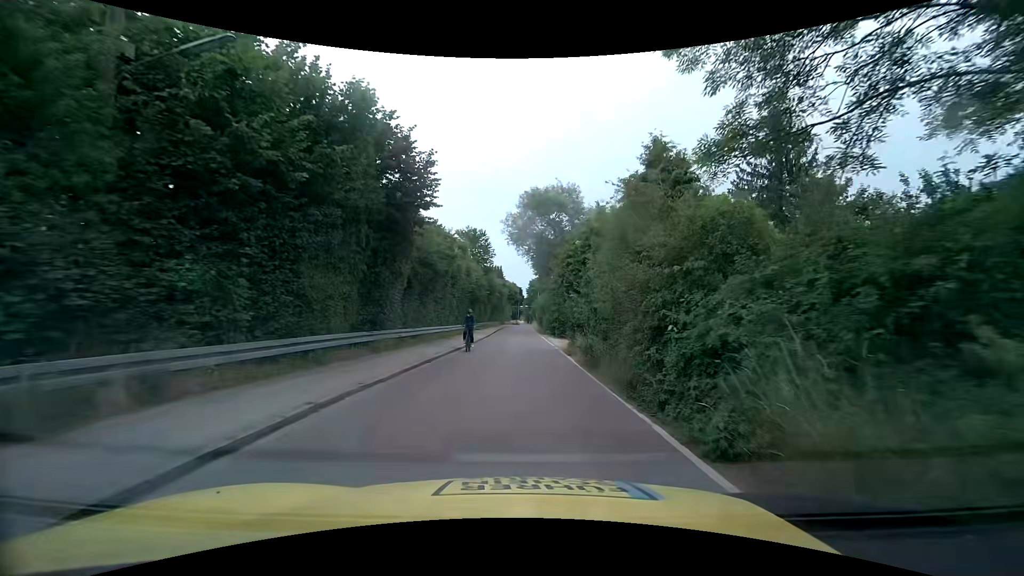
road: unclassified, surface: asphalt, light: Day
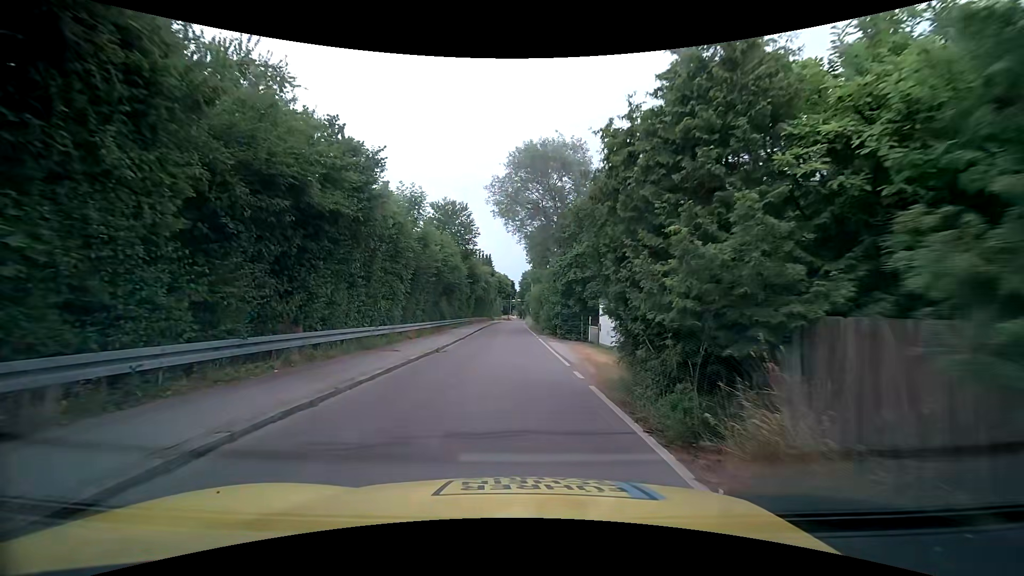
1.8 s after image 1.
(+0.2, +13.1) m; +2°
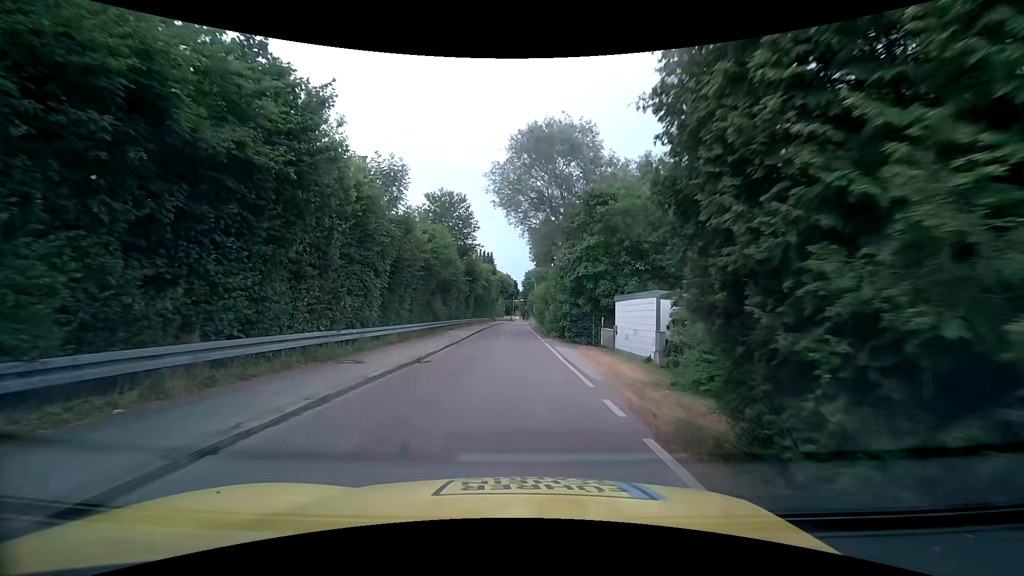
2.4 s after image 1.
(-0.1, +4.2) m; -1°
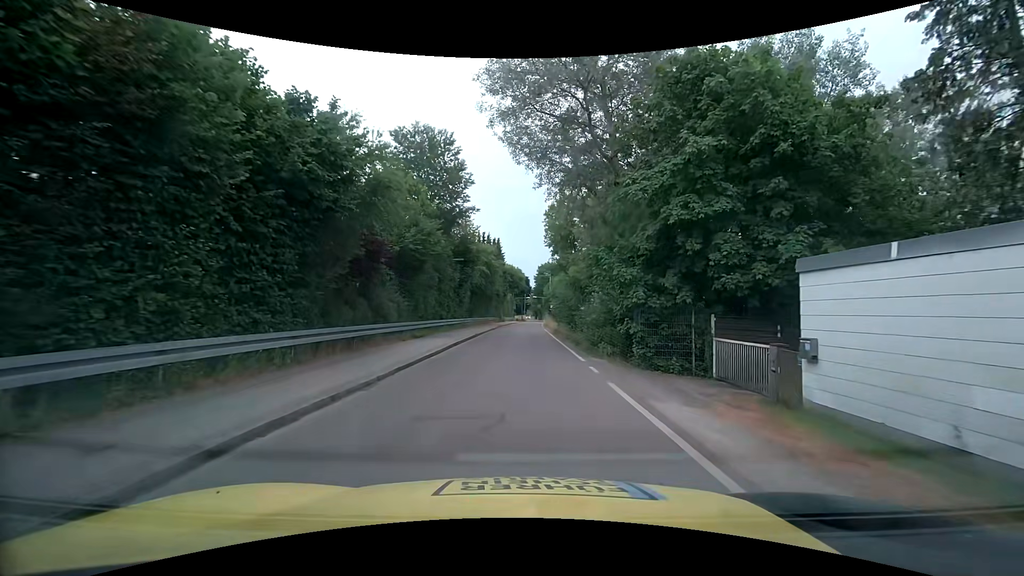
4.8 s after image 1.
(-0.3, +16.4) m; -2°
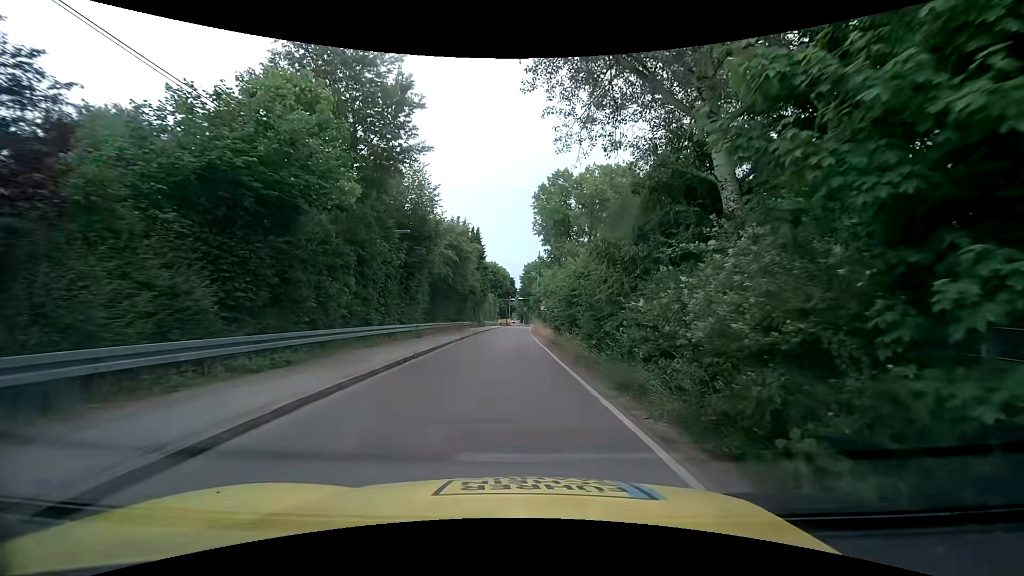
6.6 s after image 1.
(+0.2, +12.6) m; +2°
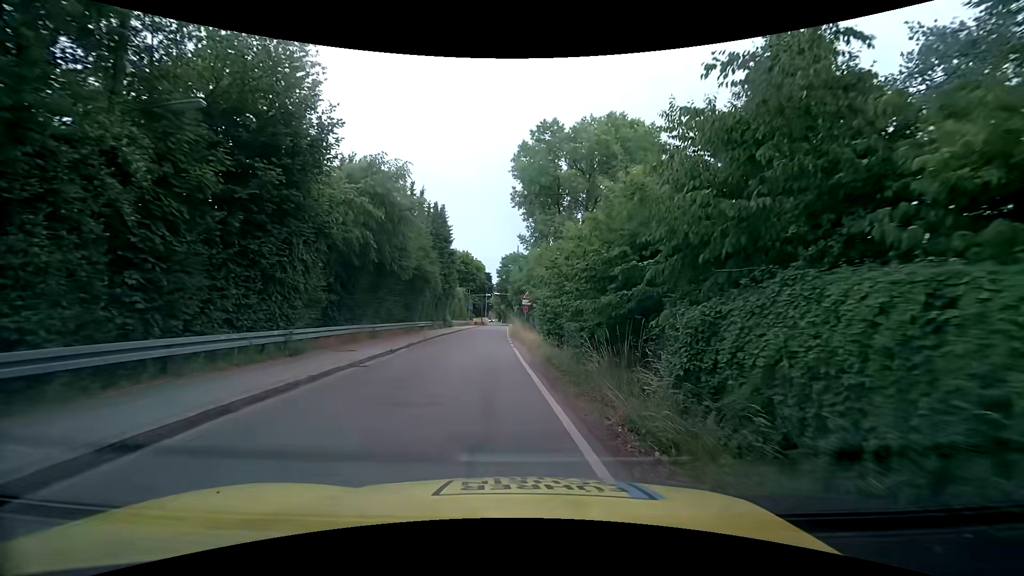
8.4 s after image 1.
(0.0, +13.1) m; +1°
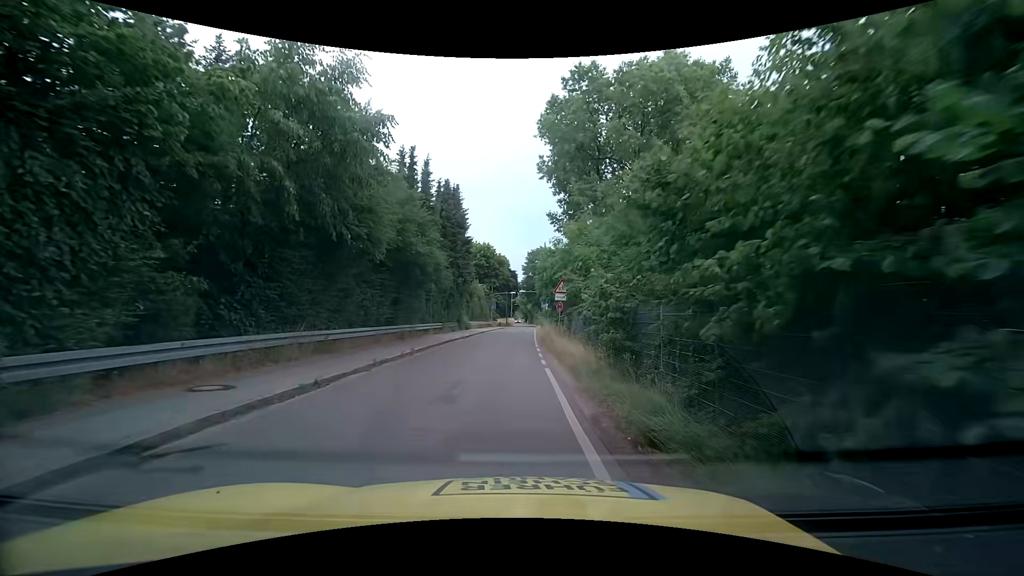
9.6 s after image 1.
(0.0, +9.0) m; -2°
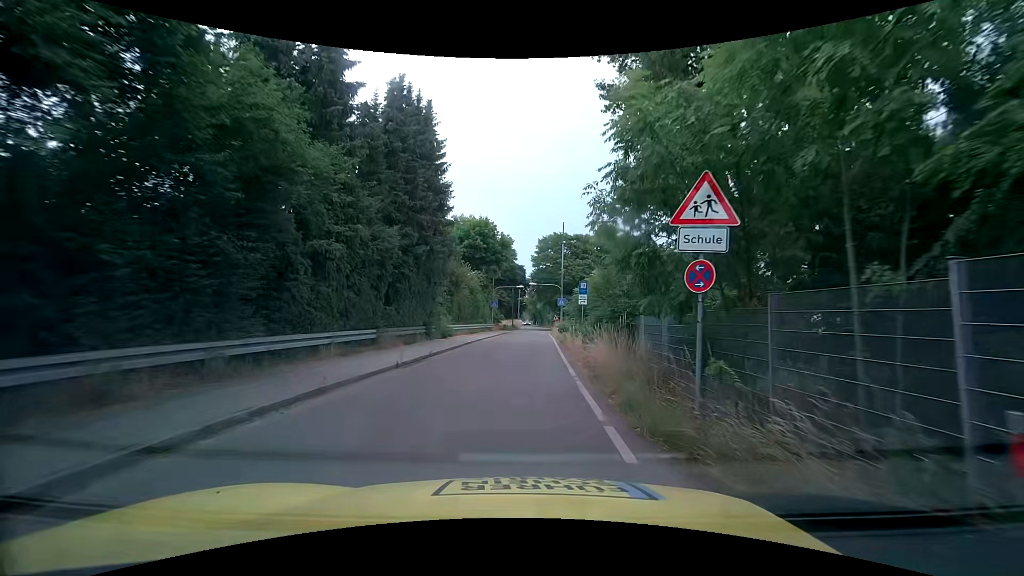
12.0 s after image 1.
(-0.3, +18.5) m; -1°
(0, +10) (0, +20) (0, +30) (+1, +40) (+1, +50) (+2, +60) (+3, +70) (+3, +80) (+3, +90) (+3, +100) m
